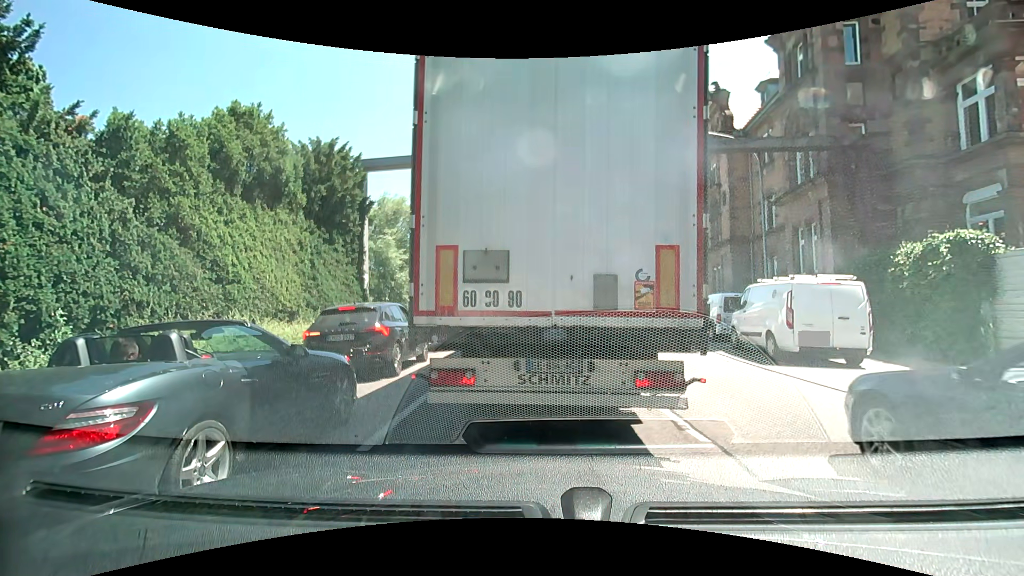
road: primary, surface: asphalt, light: Day
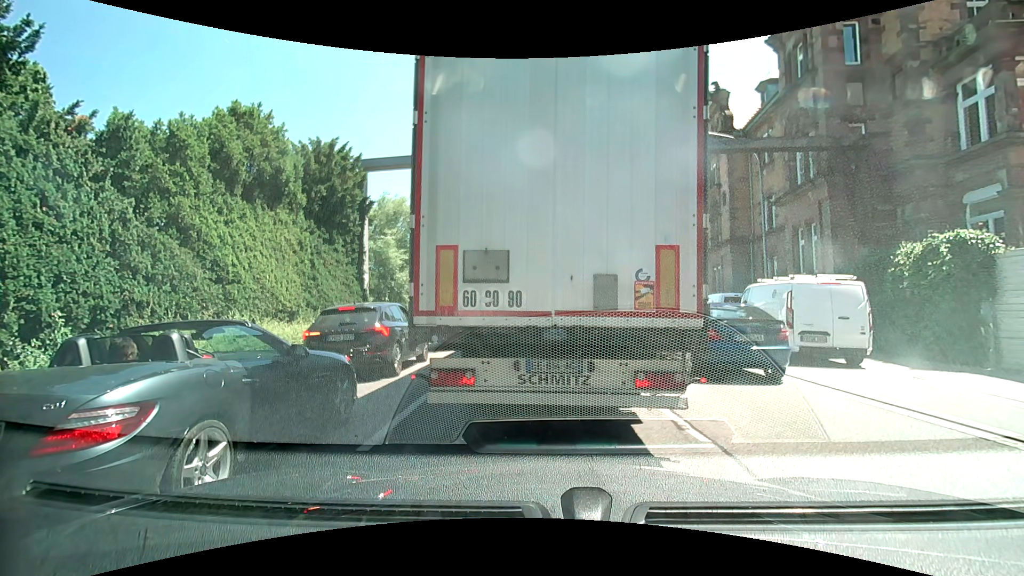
(0.0, 0.0) m; 0°
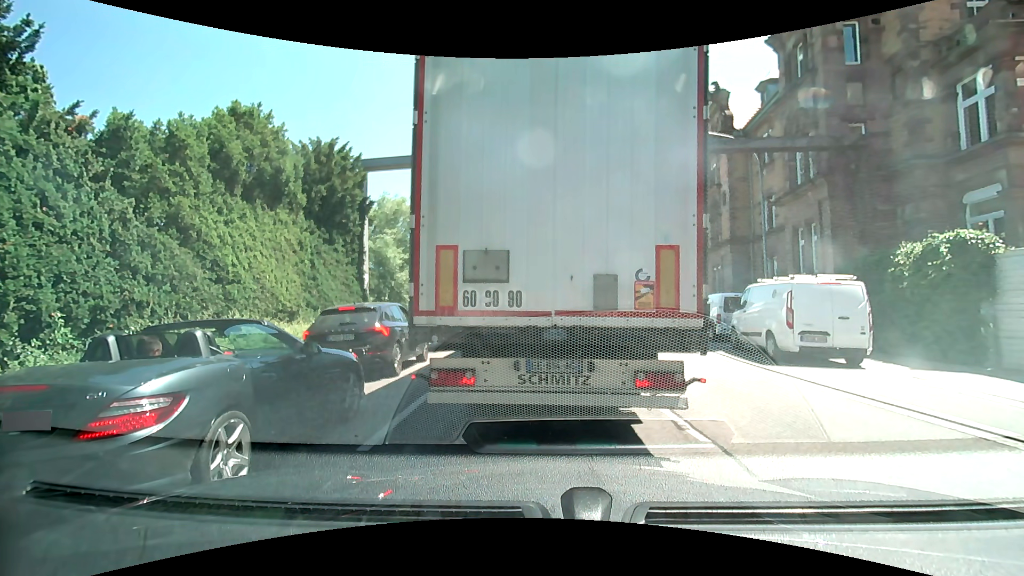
(0.0, 0.0) m; 0°
(0, +10) (0, +20) (0, +30) (0, +40) (+1, +50) (+2, +60) (+2, +70) (+3, +80) (+3, +90) (+4, +100) m
